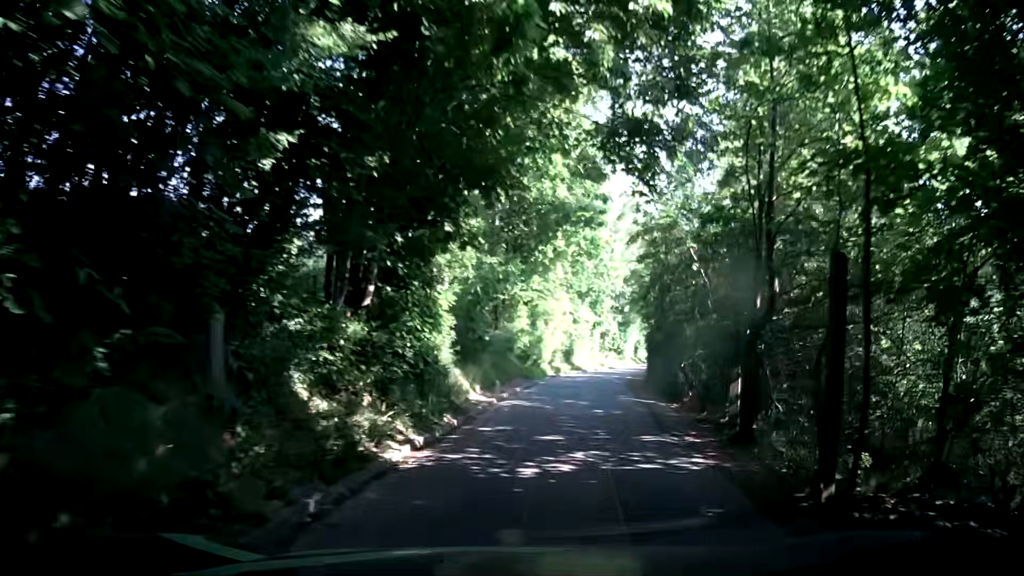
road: unclassified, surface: asphalt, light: Day
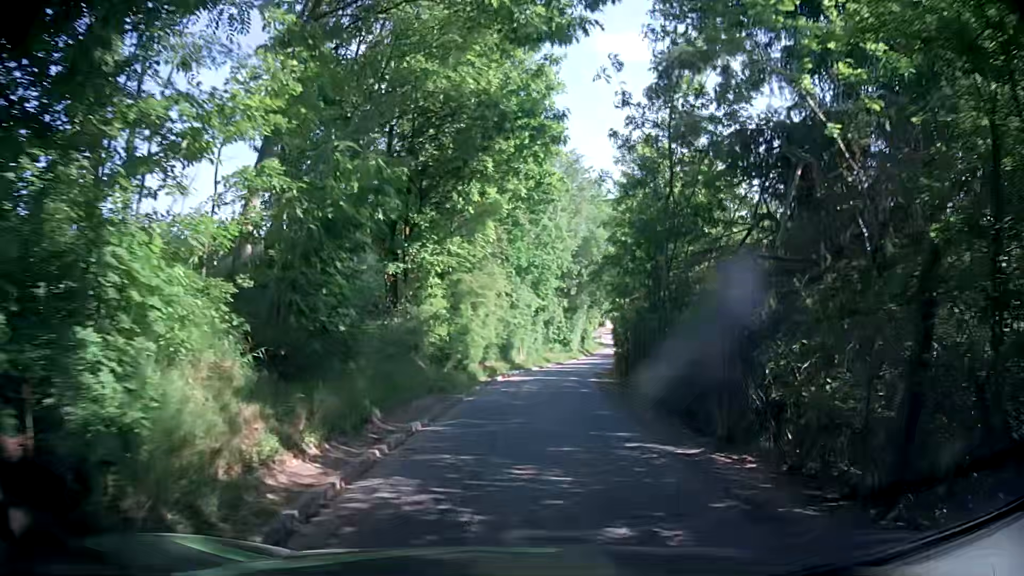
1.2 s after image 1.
(+0.6, +9.3) m; +6°
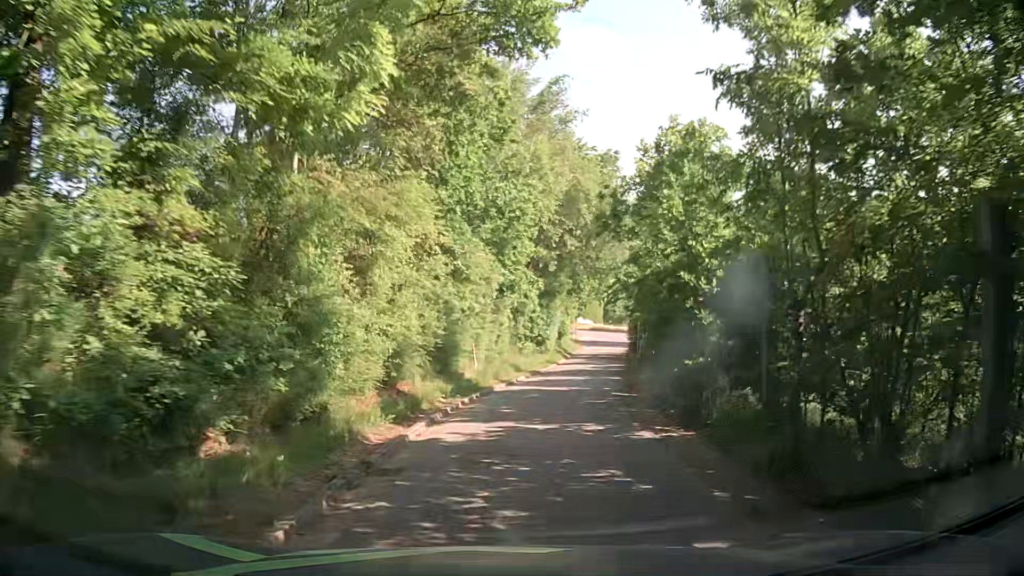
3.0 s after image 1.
(+0.5, +13.8) m; +3°
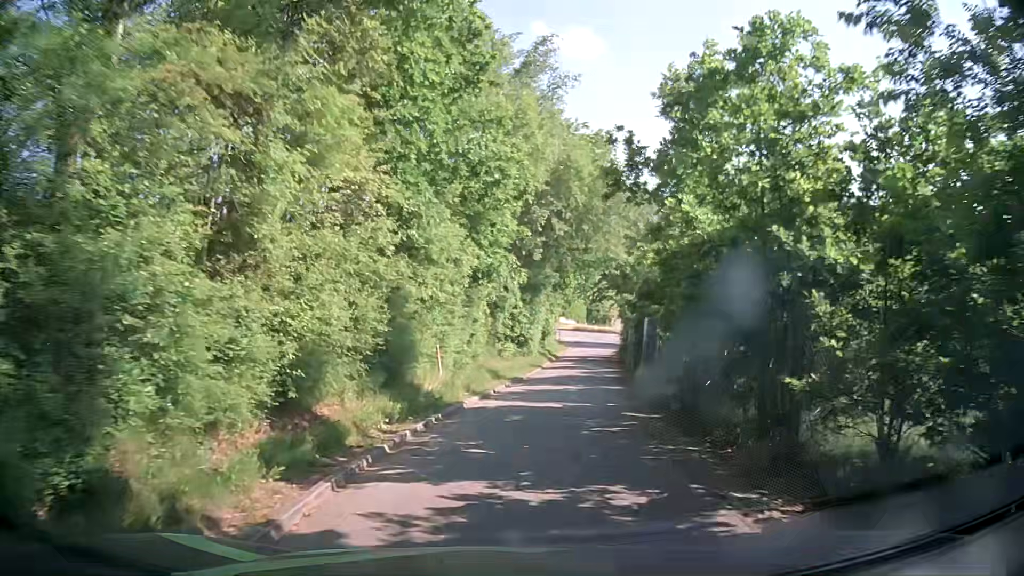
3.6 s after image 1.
(+0.1, +4.6) m; +2°
